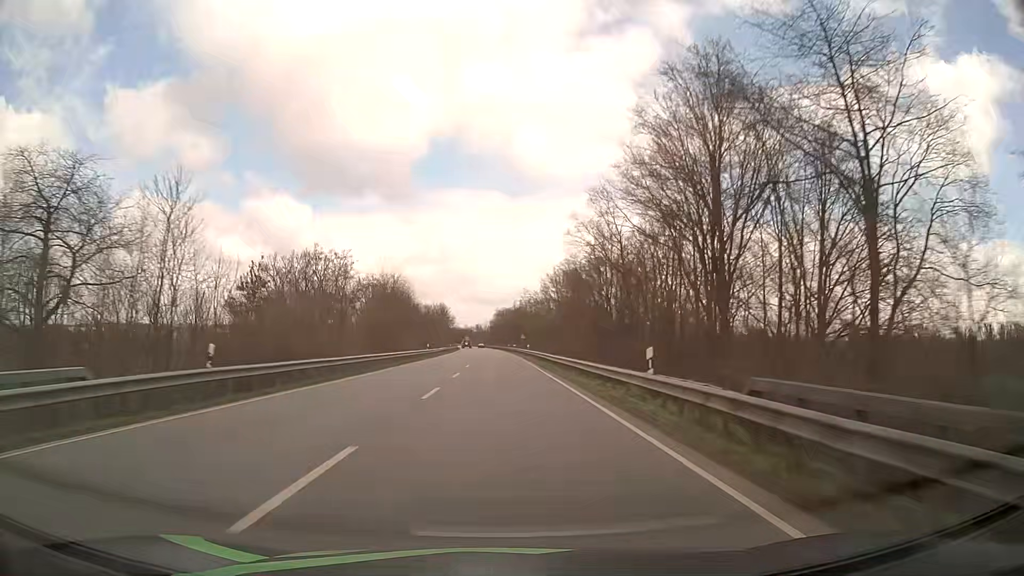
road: primary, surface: asphalt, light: Day
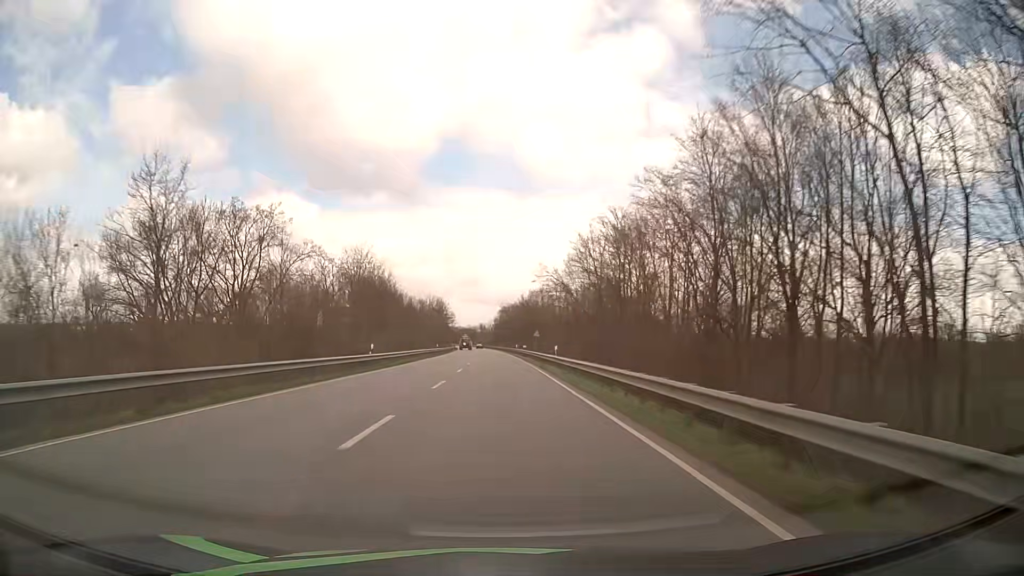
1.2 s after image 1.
(-0.1, +30.7) m; -1°
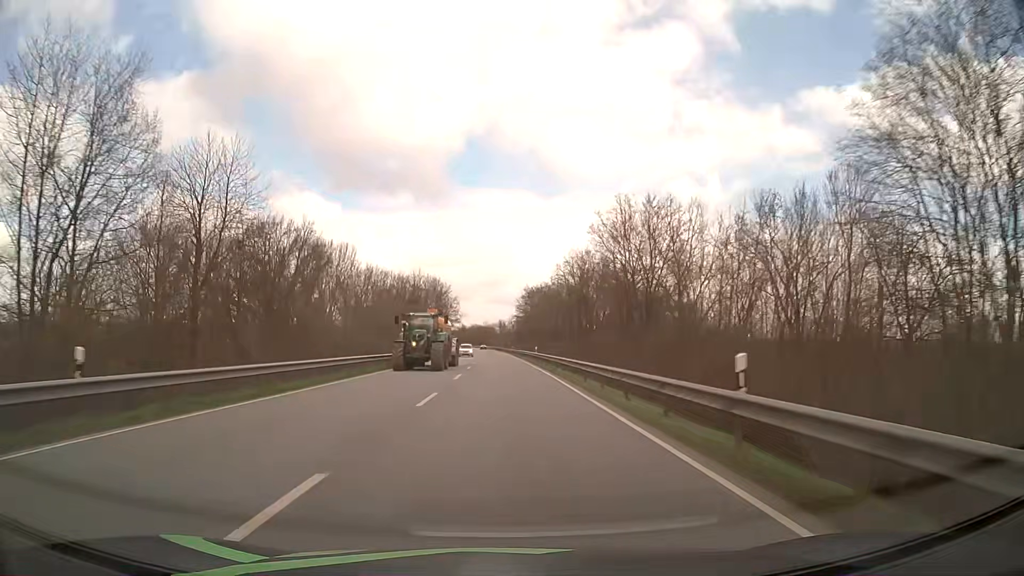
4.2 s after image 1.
(-1.2, +76.7) m; -2°
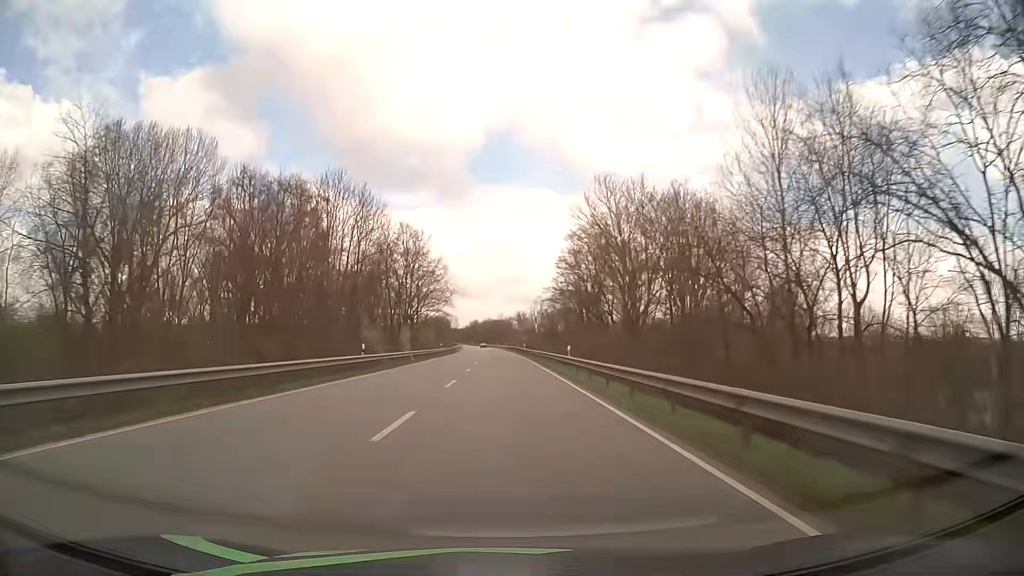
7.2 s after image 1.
(-0.9, +76.4) m; -1°
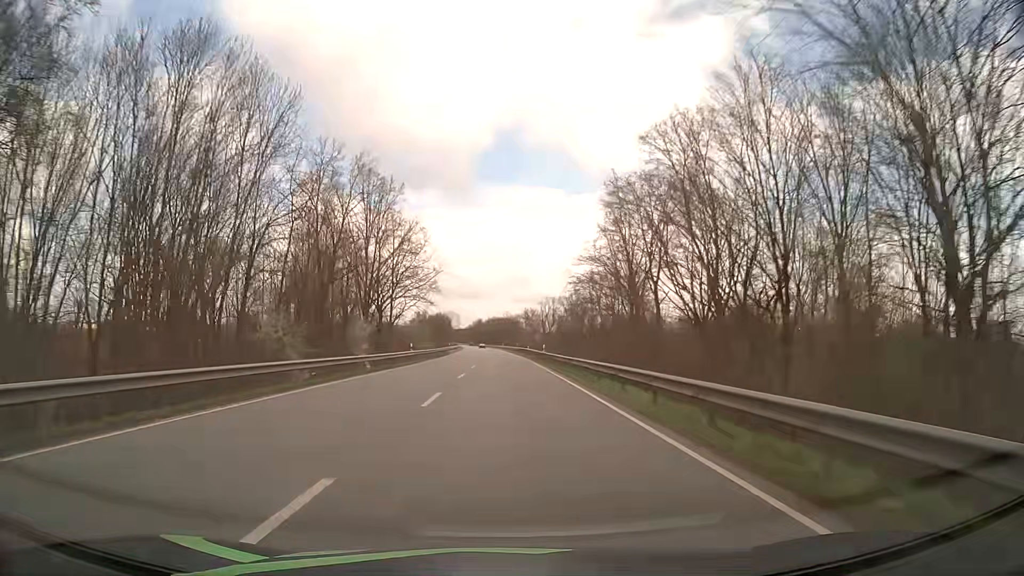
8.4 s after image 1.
(-0.2, +30.5) m; -1°
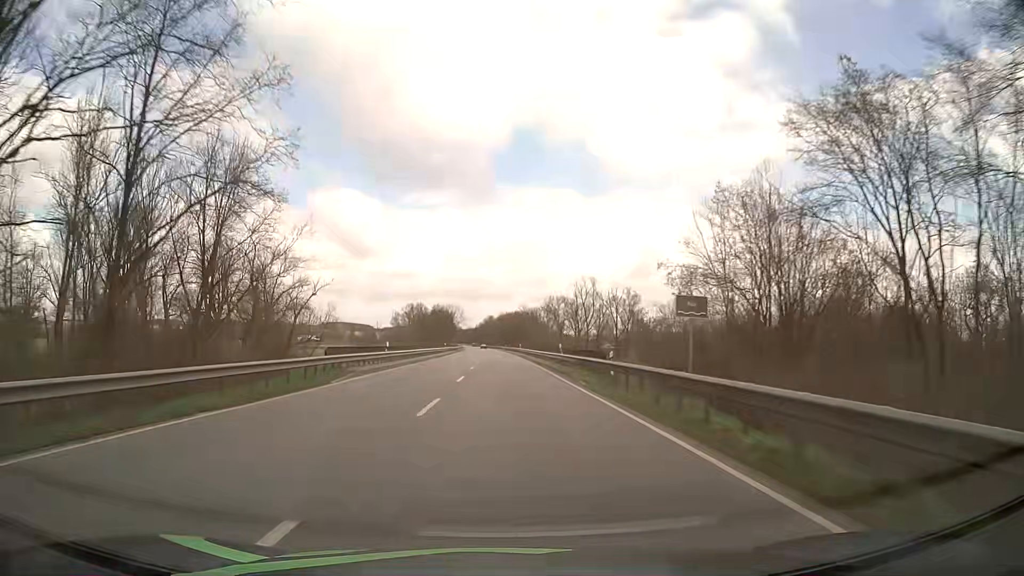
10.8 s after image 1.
(-0.6, +60.8) m; -1°
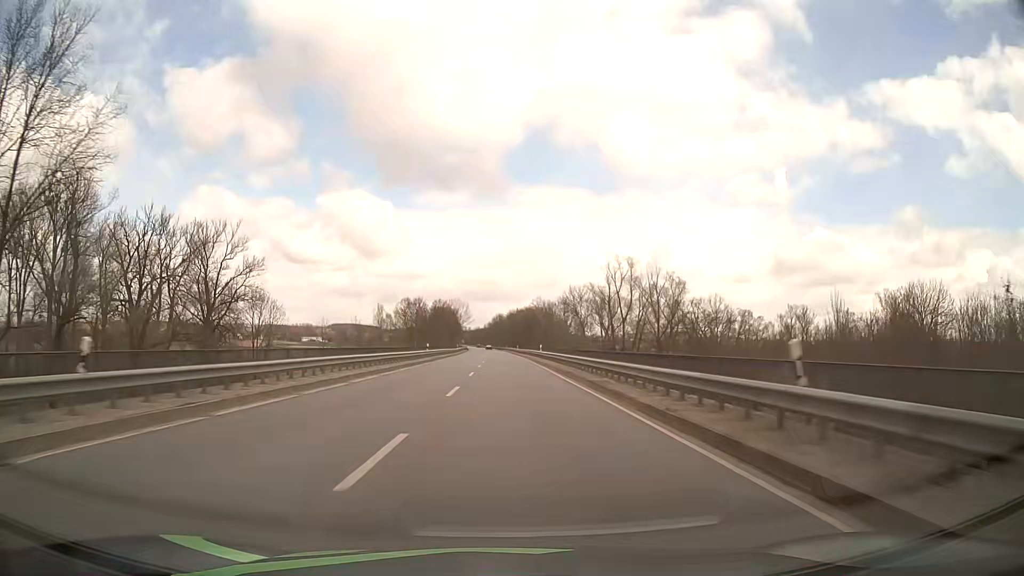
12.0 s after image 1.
(-0.3, +30.4) m; -1°
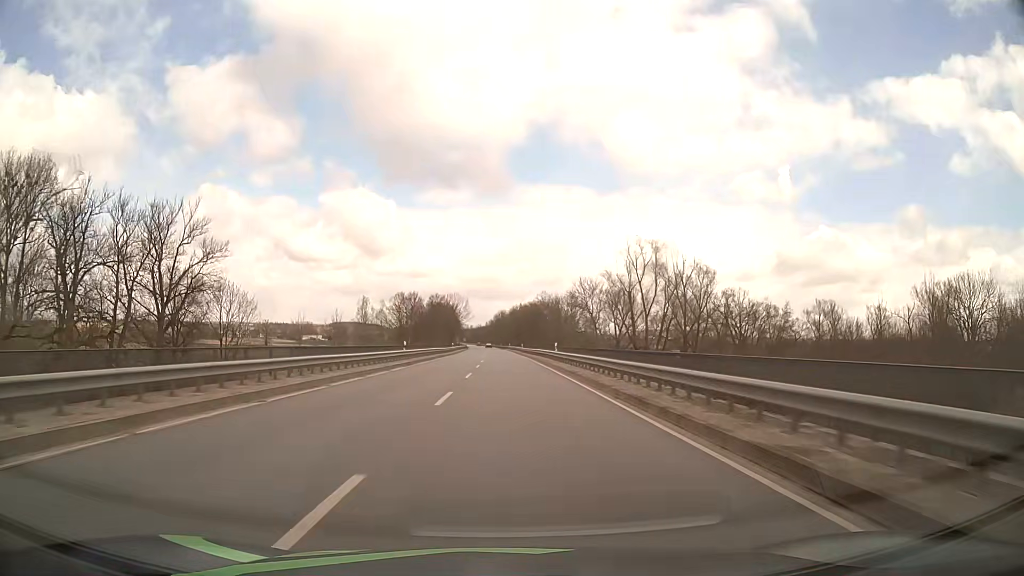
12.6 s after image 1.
(0.0, +15.2) m; 0°
(0, +10) (0, +20) (0, +30) (0, +40) (0, +50) (0, +60) (-1, +70) (-1, +80) (-1, +90) (-1, +100) m
